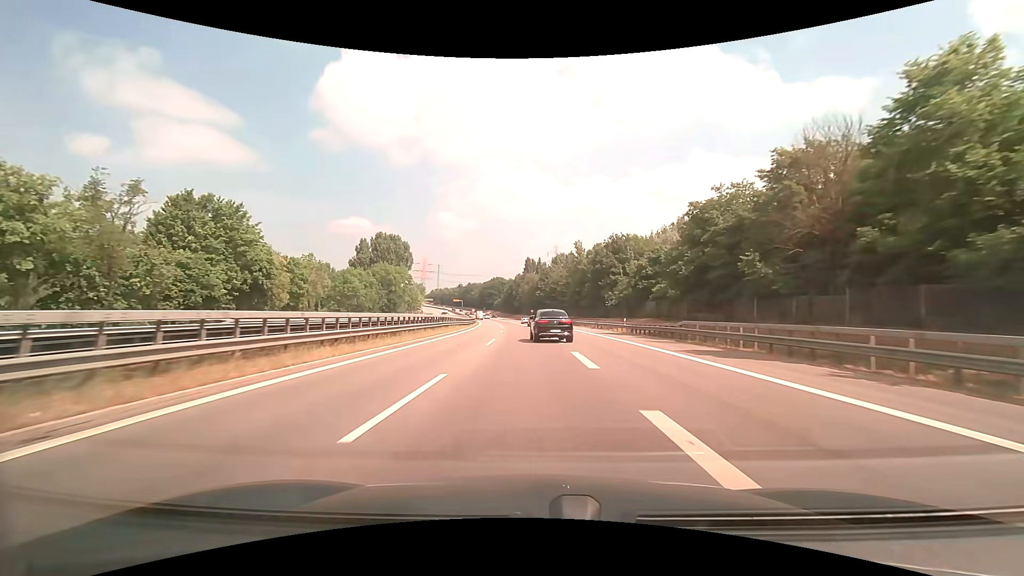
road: trunk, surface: asphalt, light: Day
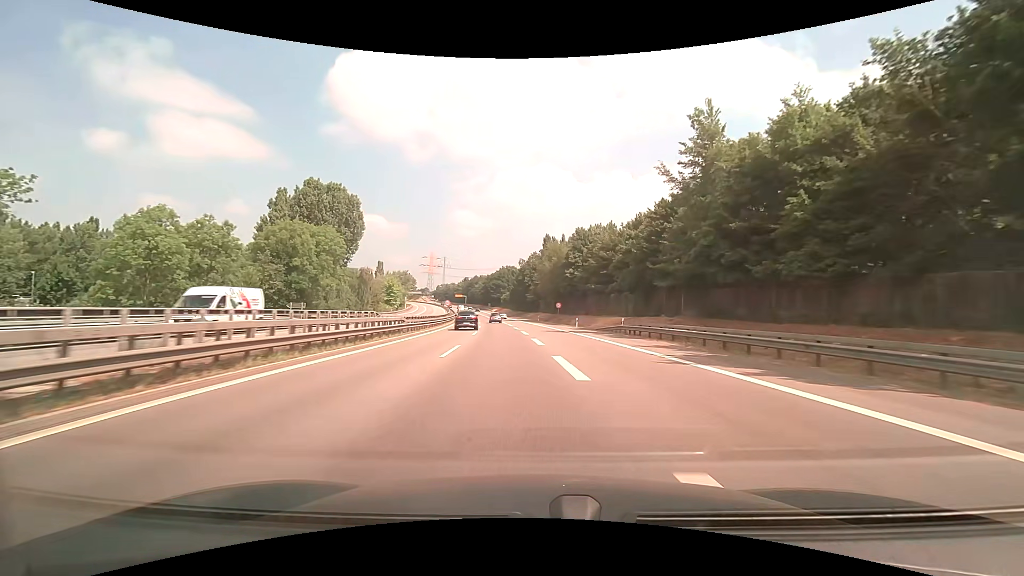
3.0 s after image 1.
(-1.6, +62.8) m; -2°
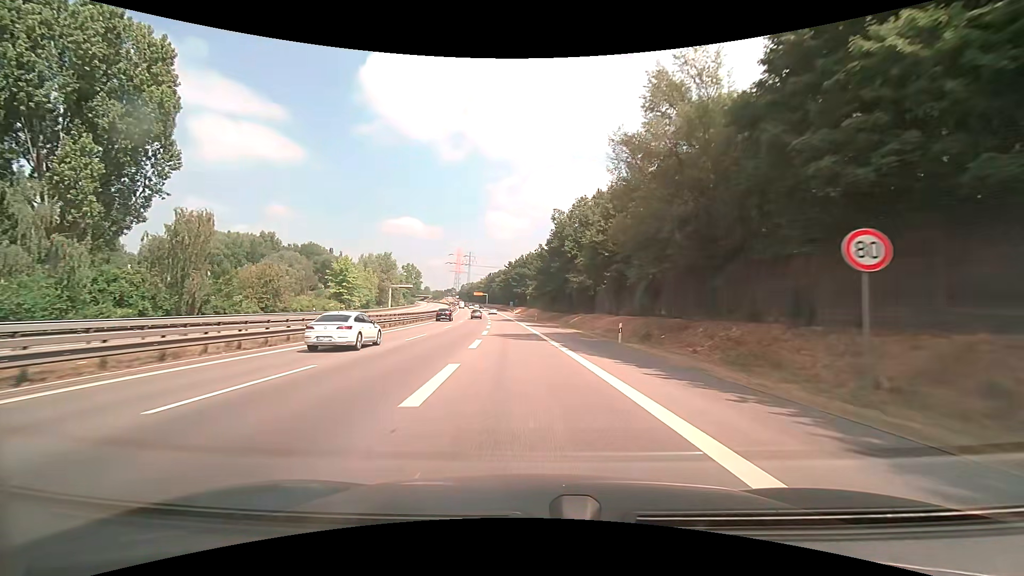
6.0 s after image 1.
(-1.1, +63.2) m; -4°
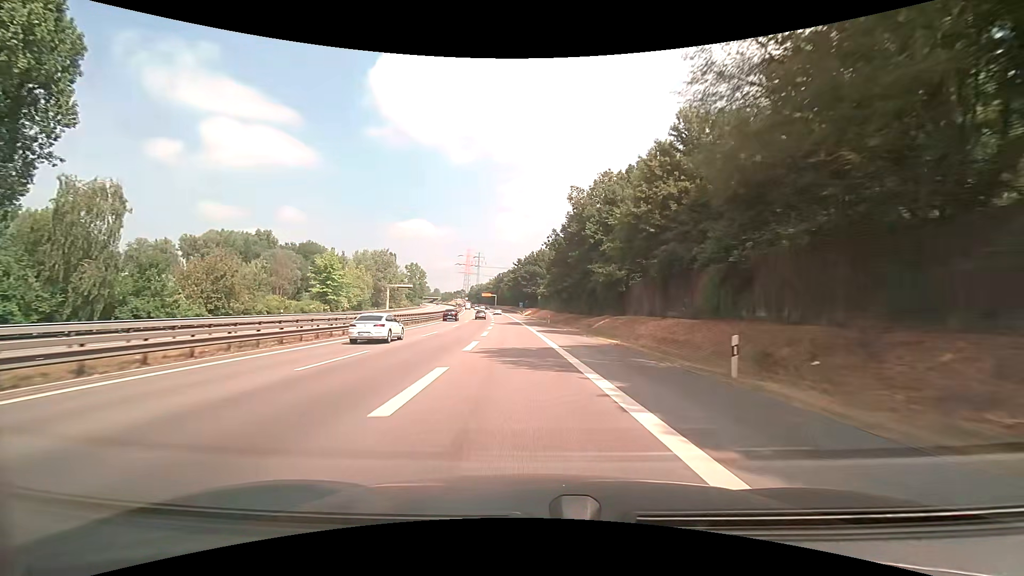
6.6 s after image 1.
(-0.1, +12.6) m; -1°
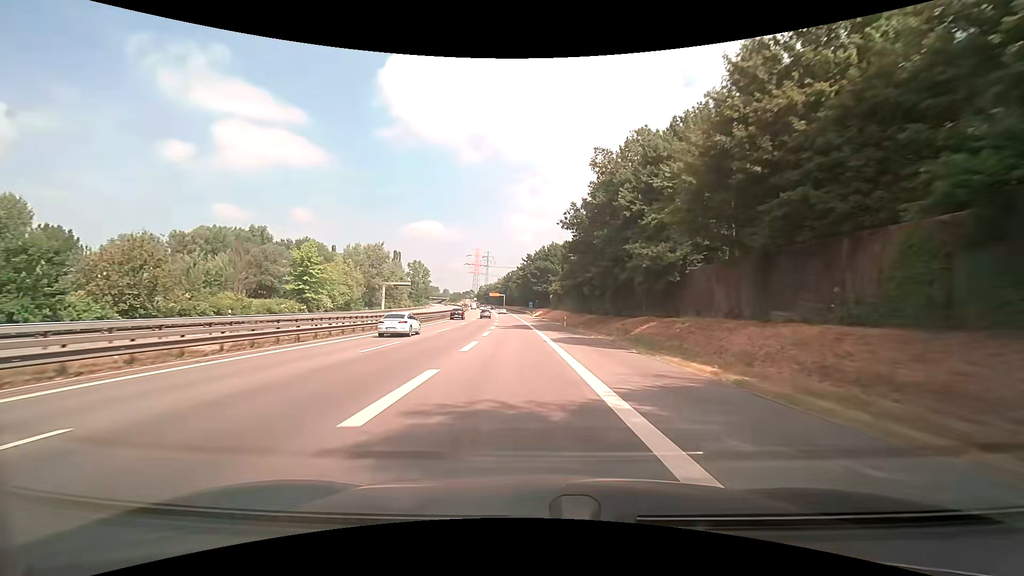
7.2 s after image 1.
(-0.2, +12.6) m; -1°
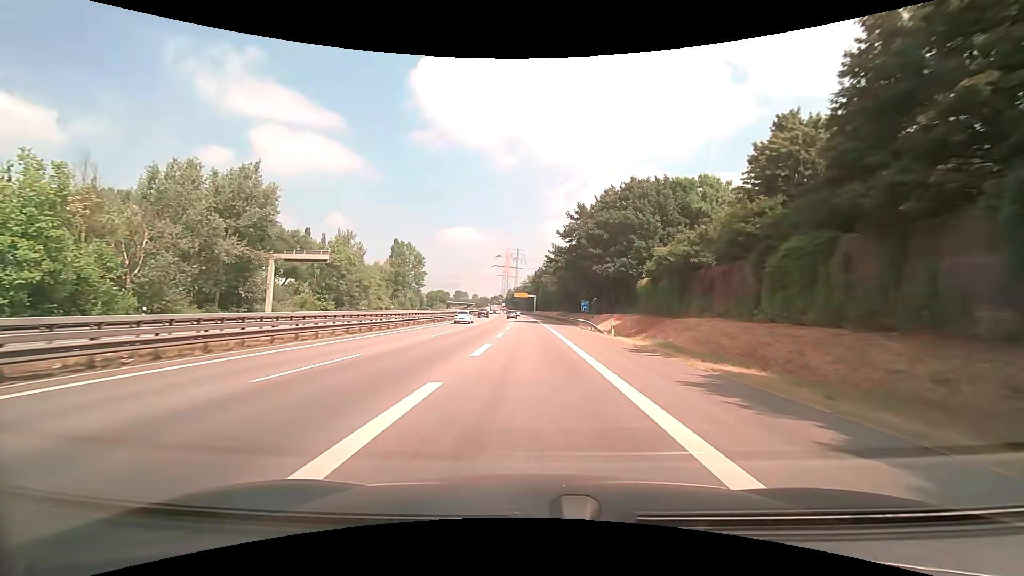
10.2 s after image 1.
(-2.7, +62.6) m; -4°
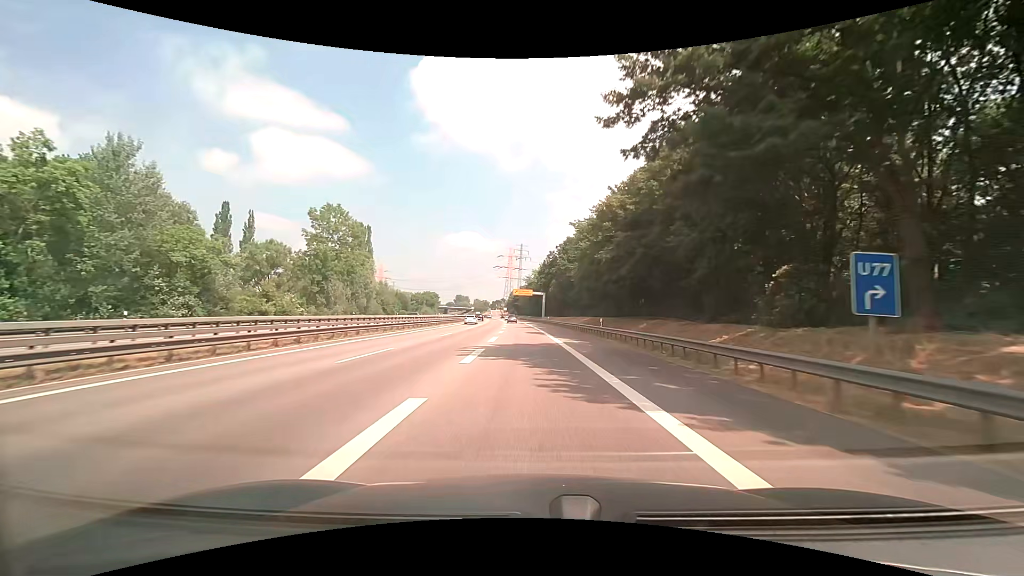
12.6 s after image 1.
(-0.5, +49.7) m; -1°
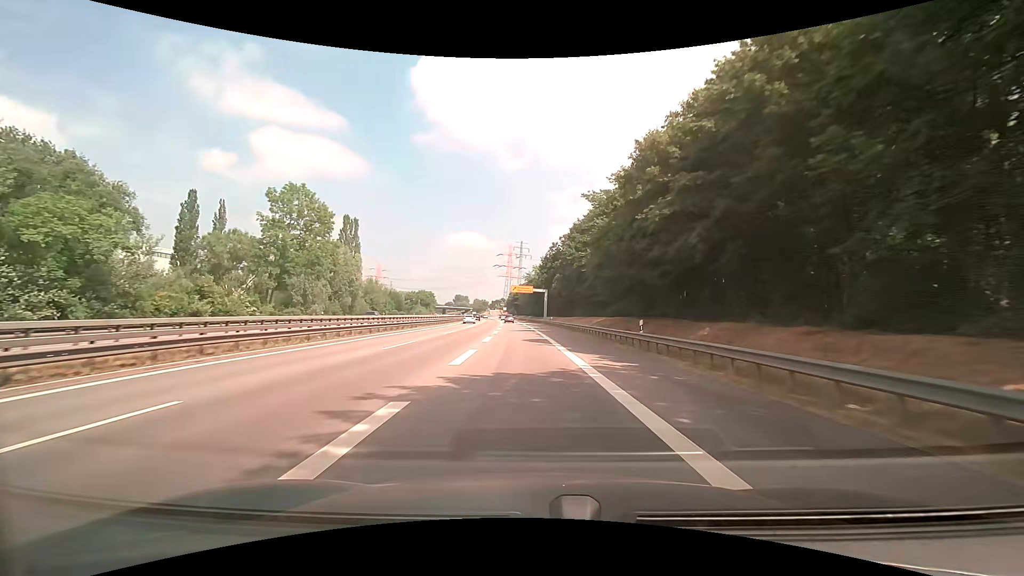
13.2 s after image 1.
(0.0, +12.3) m; 0°
(0, +10) (0, +20) (0, +30) (-1, +40) (-1, +50) (-2, +60) (-2, +70) (-3, +80) (-4, +90) (-4, +100) m
